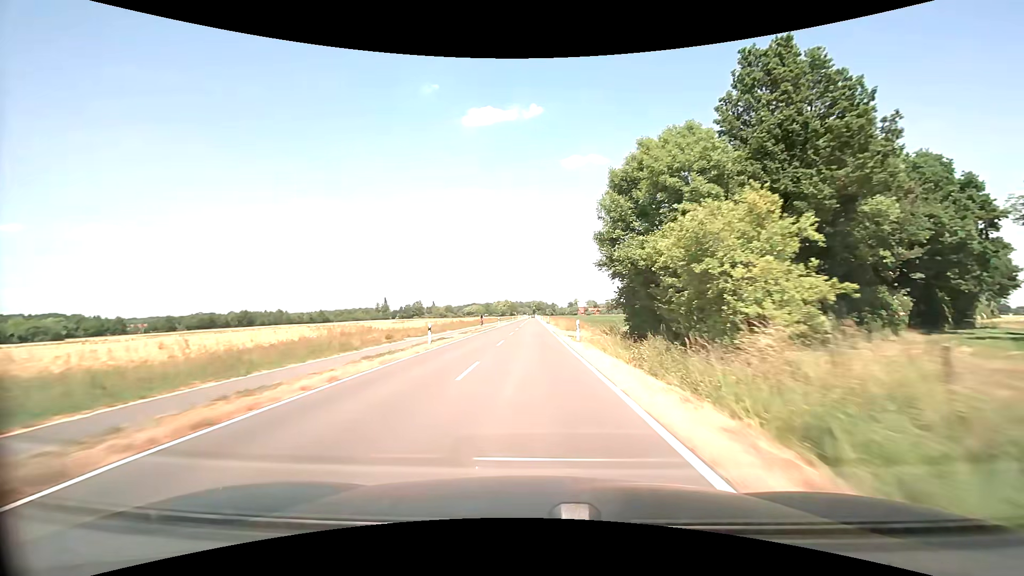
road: tertiary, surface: asphalt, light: Day
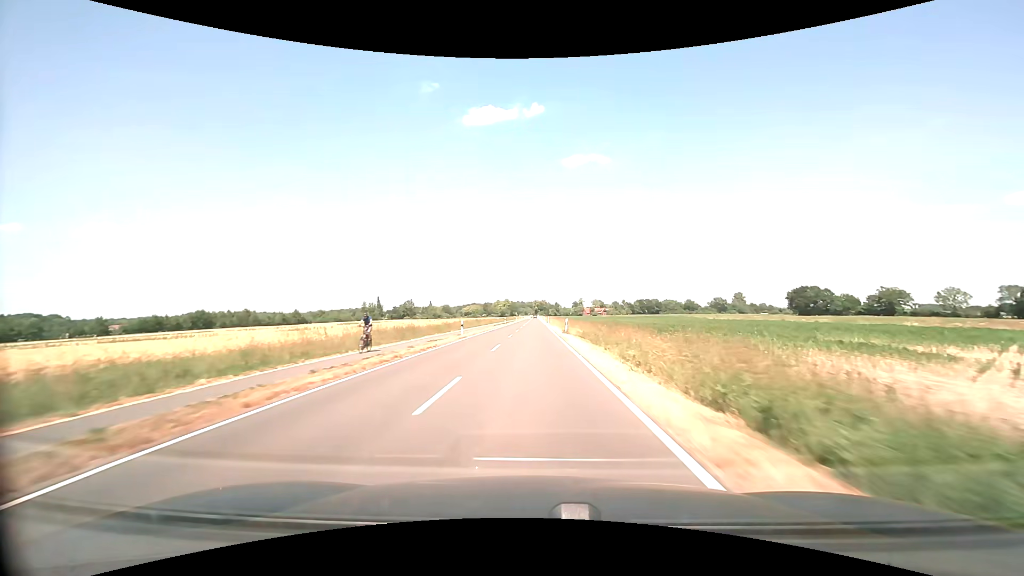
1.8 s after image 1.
(-0.1, +39.6) m; 0°
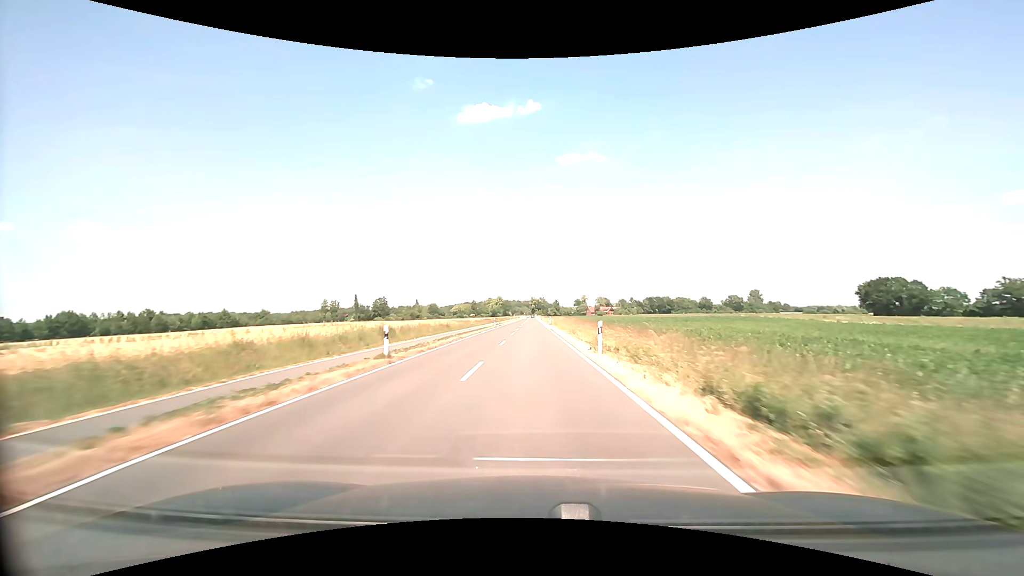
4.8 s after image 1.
(-0.2, +68.5) m; 0°
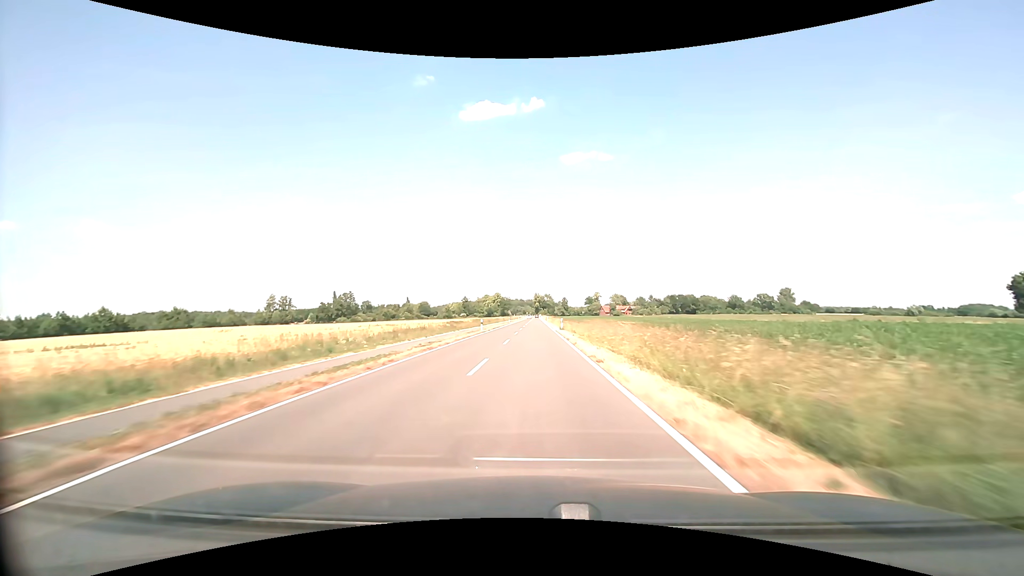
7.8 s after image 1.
(-0.3, +71.2) m; -1°
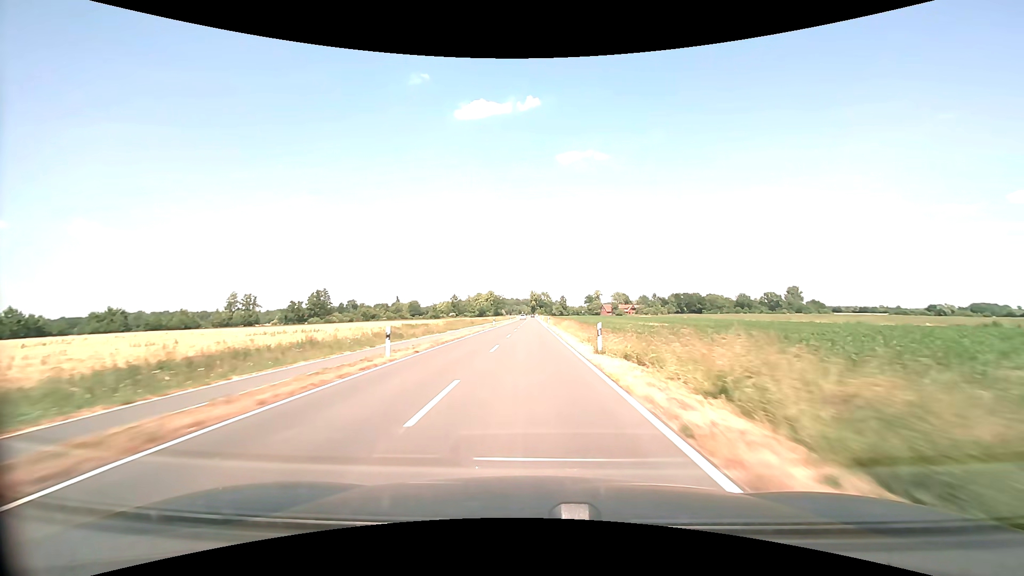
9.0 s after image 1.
(+0.1, +29.1) m; 0°
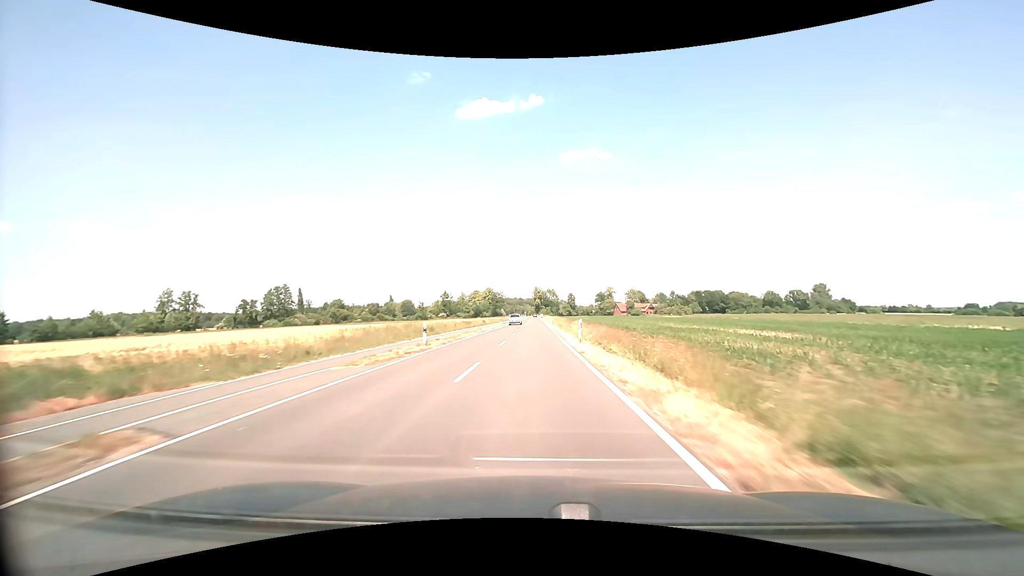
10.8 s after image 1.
(-0.1, +44.0) m; 0°
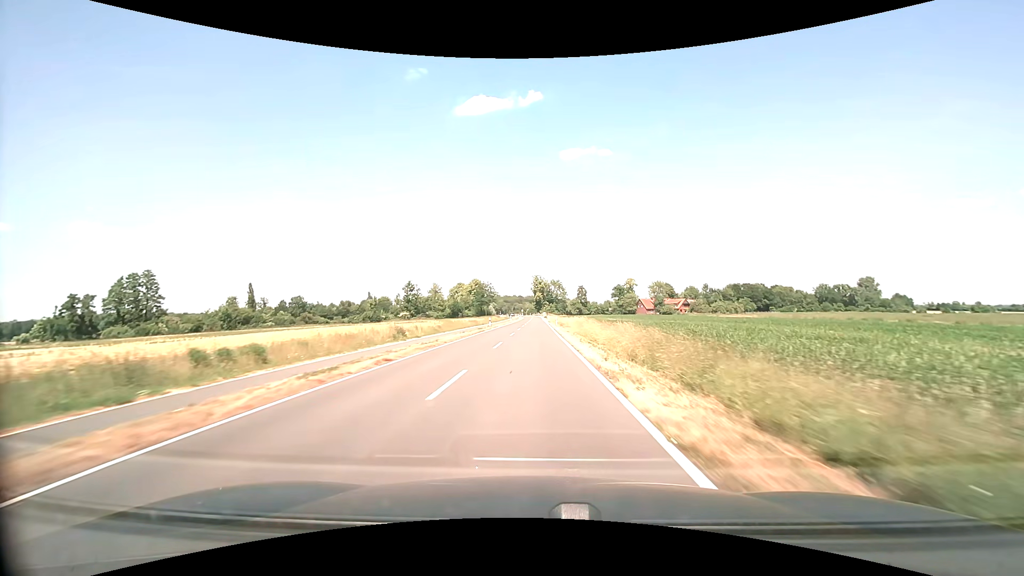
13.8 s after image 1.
(+0.4, +74.0) m; 0°
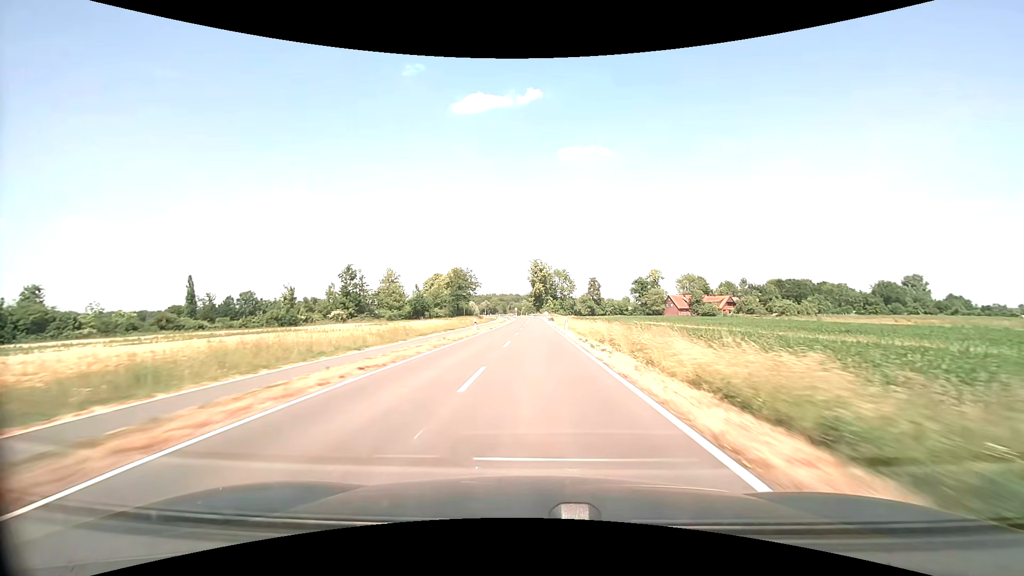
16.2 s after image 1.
(-0.1, +59.1) m; 0°
(0, +10) (0, +20) (0, +30) (0, +40) (0, +50) (0, +60) (0, +70) (0, +80) (0, +90) (0, +100) m
